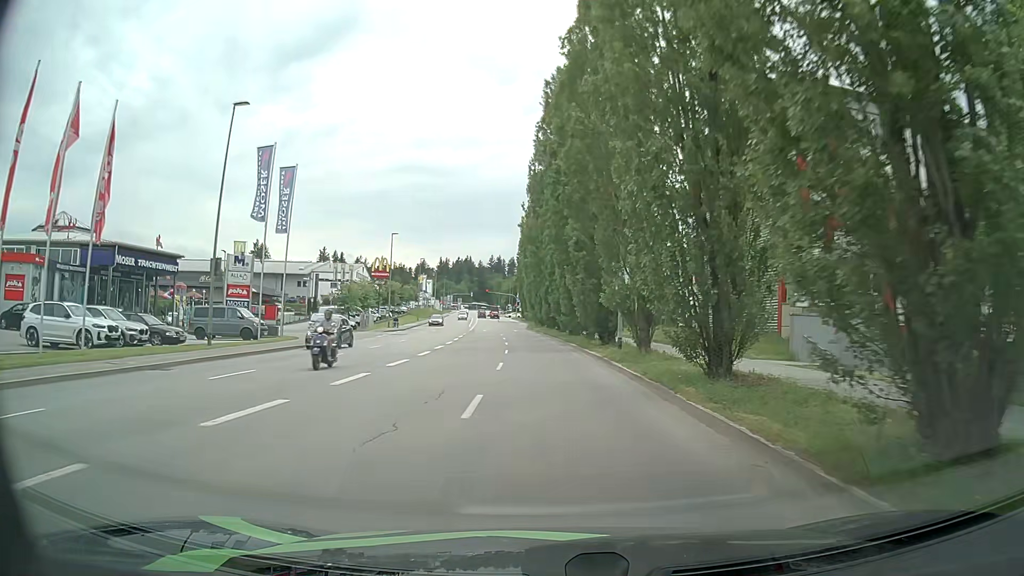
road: tertiary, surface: asphalt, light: Day
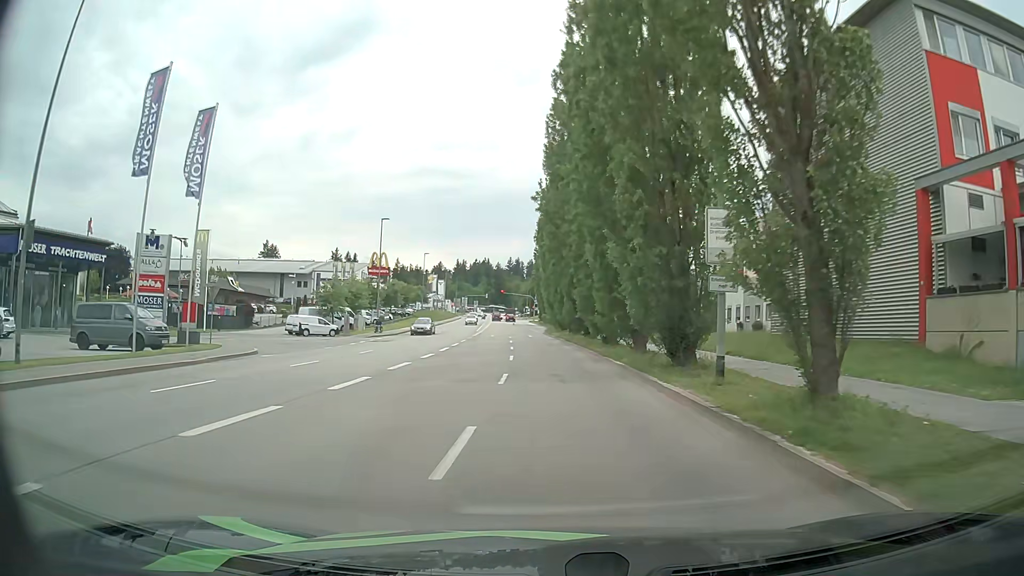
(-0.3, +12.9) m; -2°
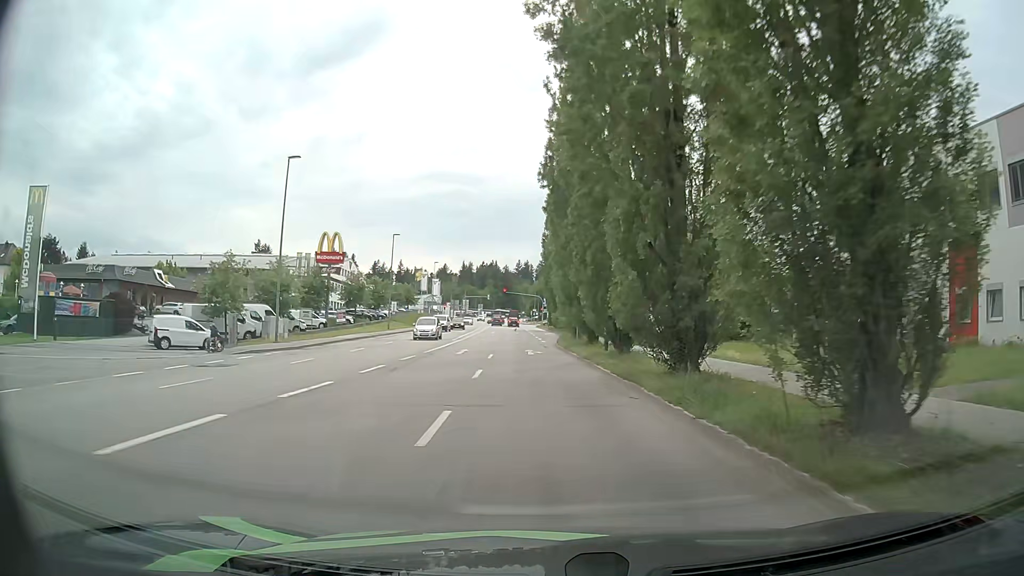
(-0.1, +25.4) m; -1°
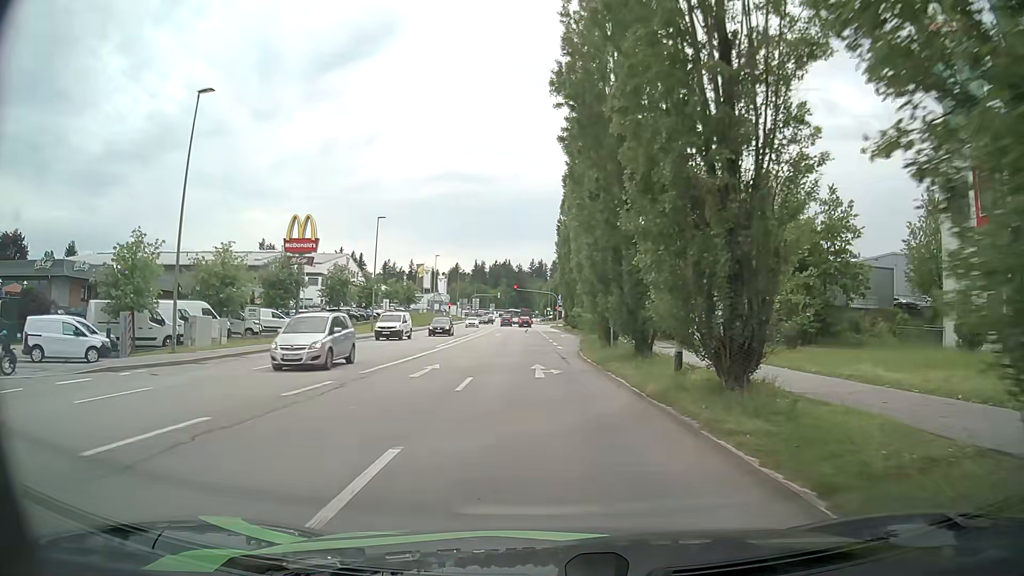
(+0.1, +12.3) m; 0°
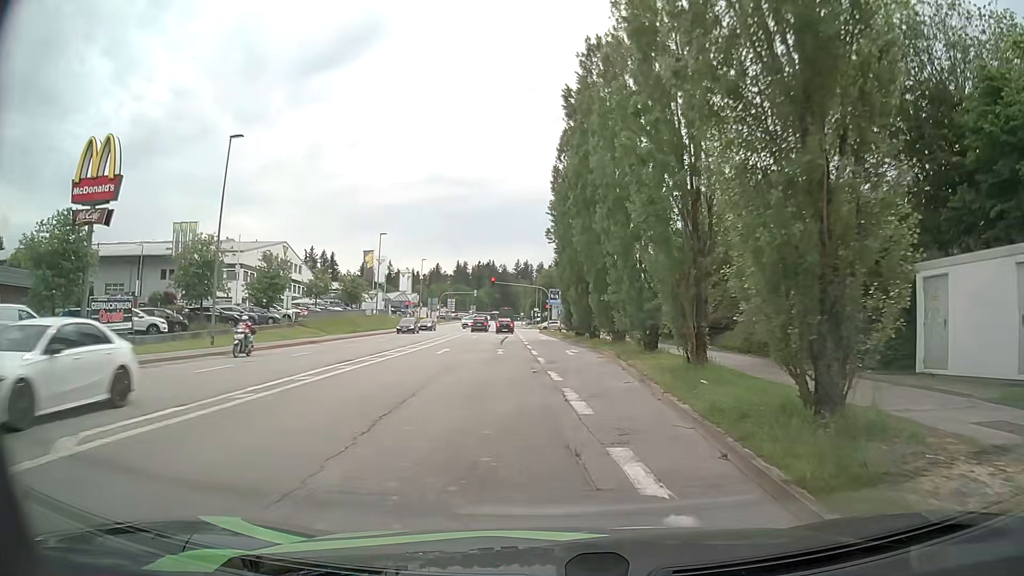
(-0.4, +28.6) m; 0°
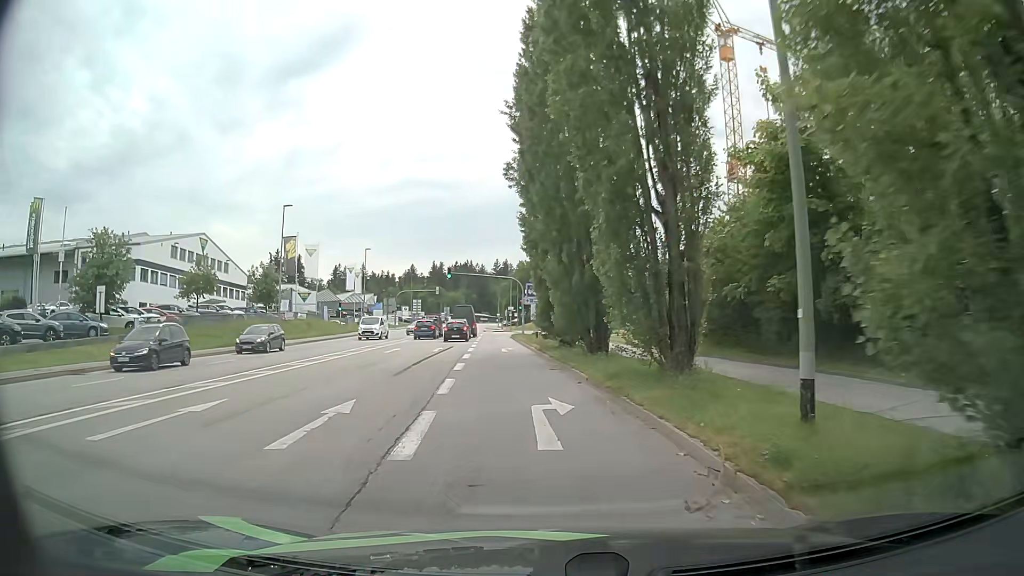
(+1.1, +21.3) m; +3°
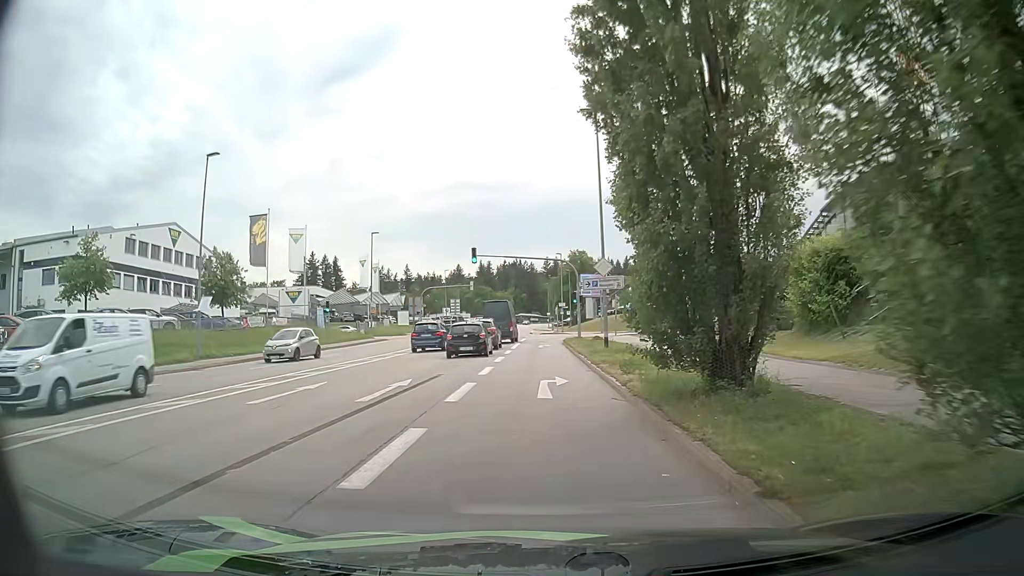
(-1.1, +19.4) m; -5°
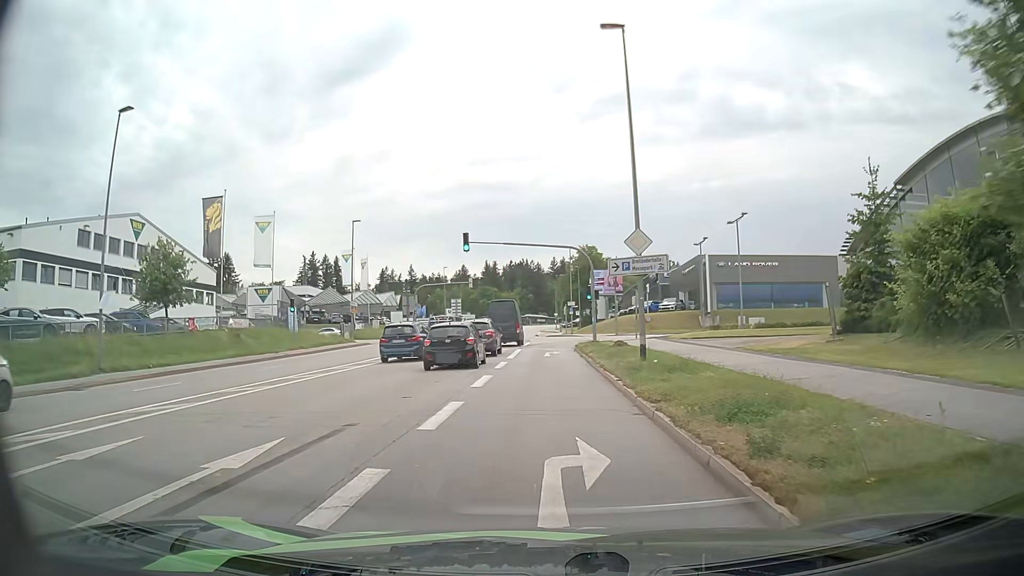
(-0.1, +8.9) m; -1°
(0, +10) (0, +20) (0, +30) (0, +40) (+2, +50) (+9, +56) (+19, +57) (+29, +57) (+39, +56) (+49, +54) m
